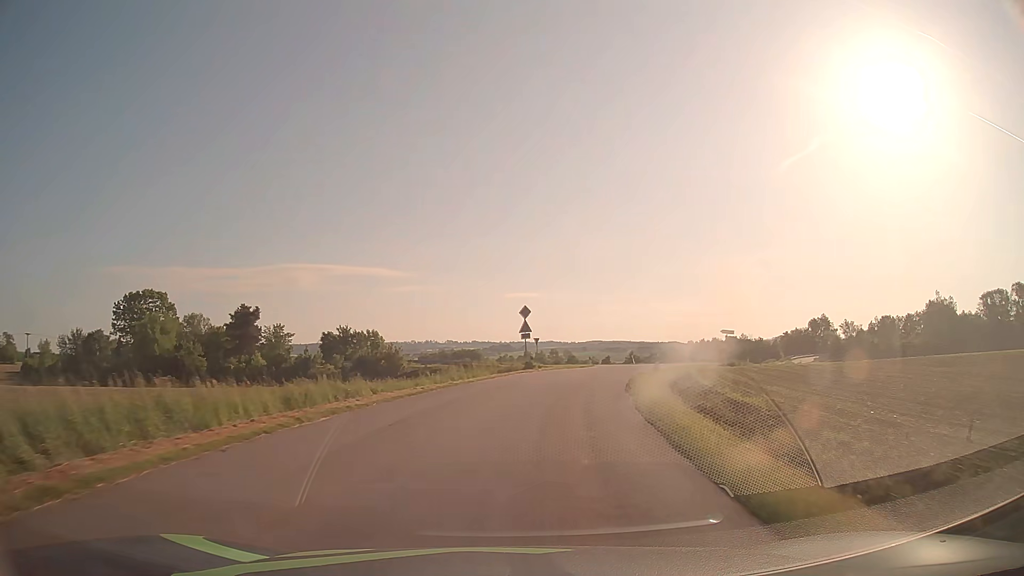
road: tertiary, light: Day
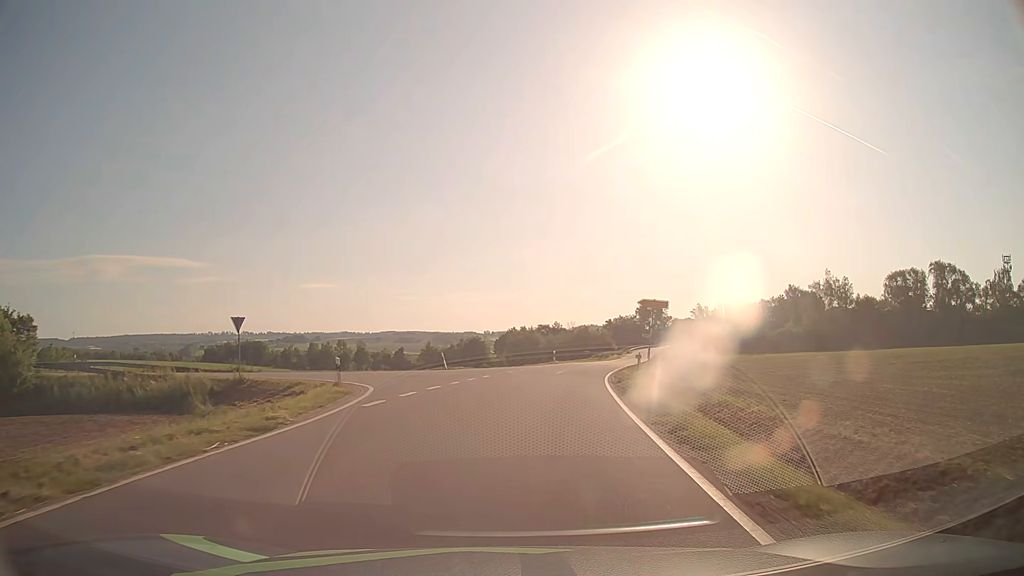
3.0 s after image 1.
(+5.7, +37.8) m; +17°
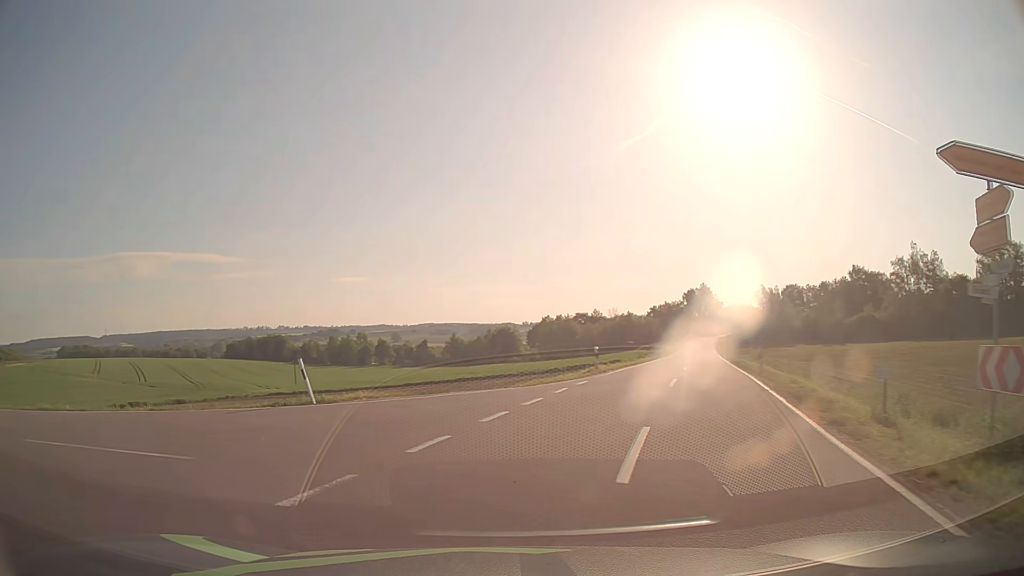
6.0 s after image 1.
(+2.0, +26.0) m; -1°
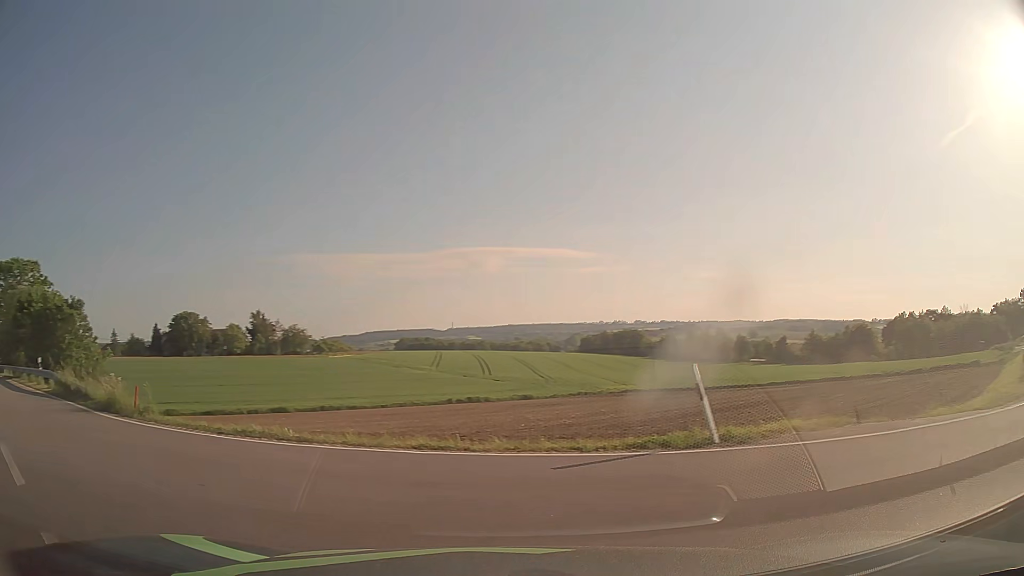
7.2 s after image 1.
(-1.6, +6.7) m; -30°
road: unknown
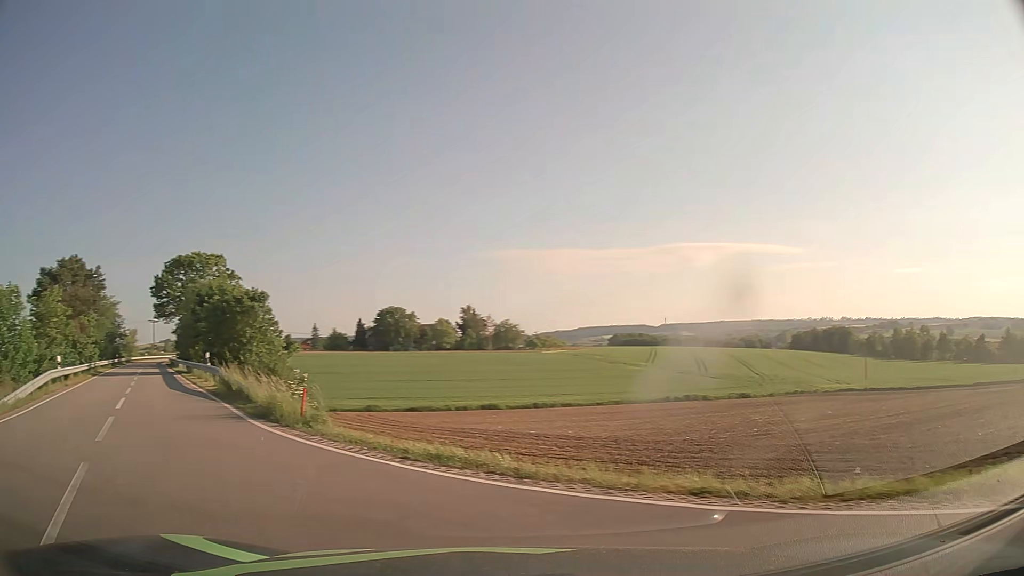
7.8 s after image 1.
(-0.5, +3.2) m; -18°
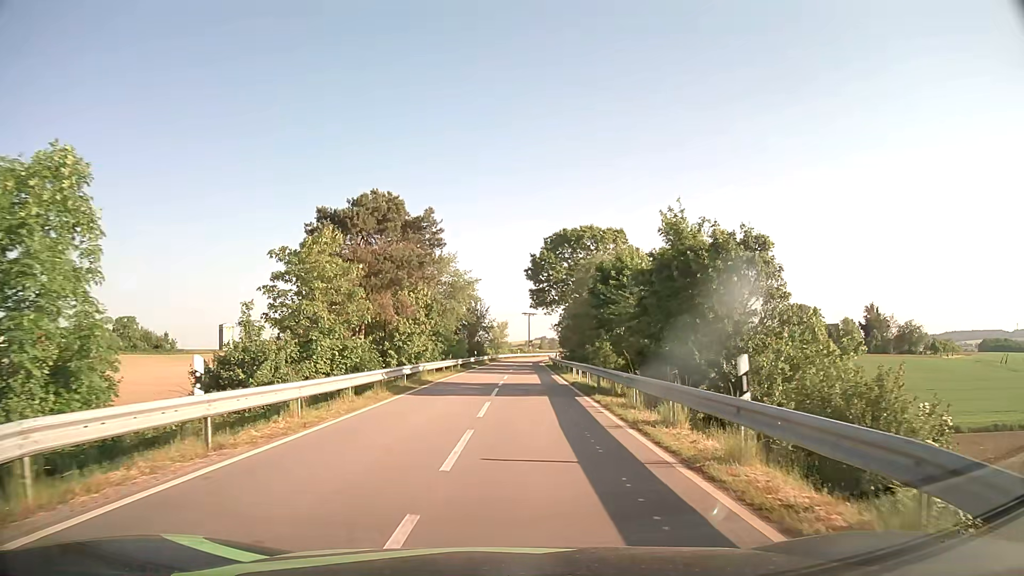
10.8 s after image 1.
(-10.5, +18.6) m; -34°
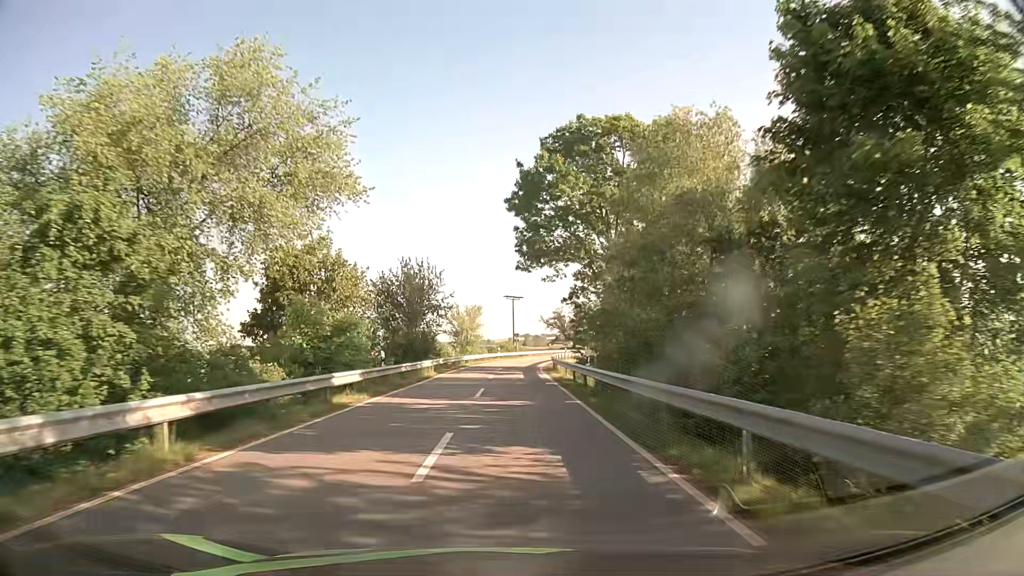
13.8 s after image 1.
(+0.9, +37.6) m; +1°
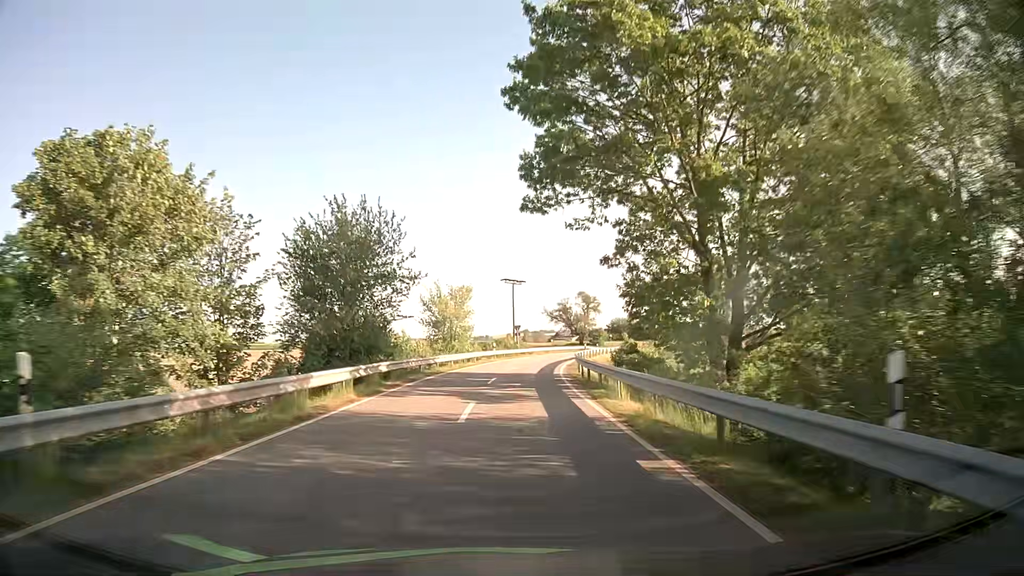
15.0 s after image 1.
(-0.1, +19.0) m; 0°
(0, +10) (0, +20) (0, +30) (+1, +40) (+2, +50) (+4, +60) (+6, +70) (+8, +79) (+11, +89) (+14, +99) m
